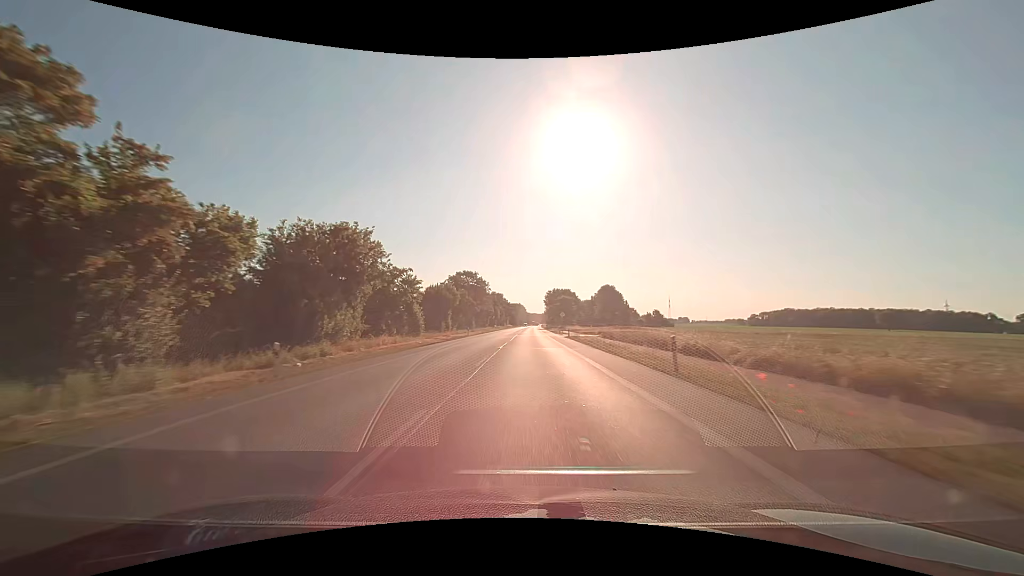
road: primary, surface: asphalt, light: Day
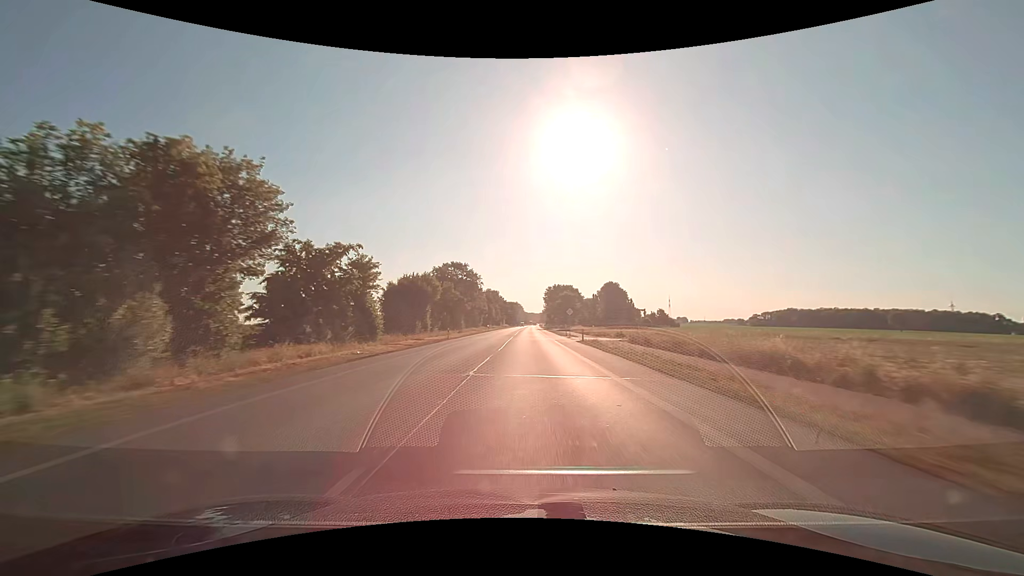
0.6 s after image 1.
(0.0, +14.9) m; 0°
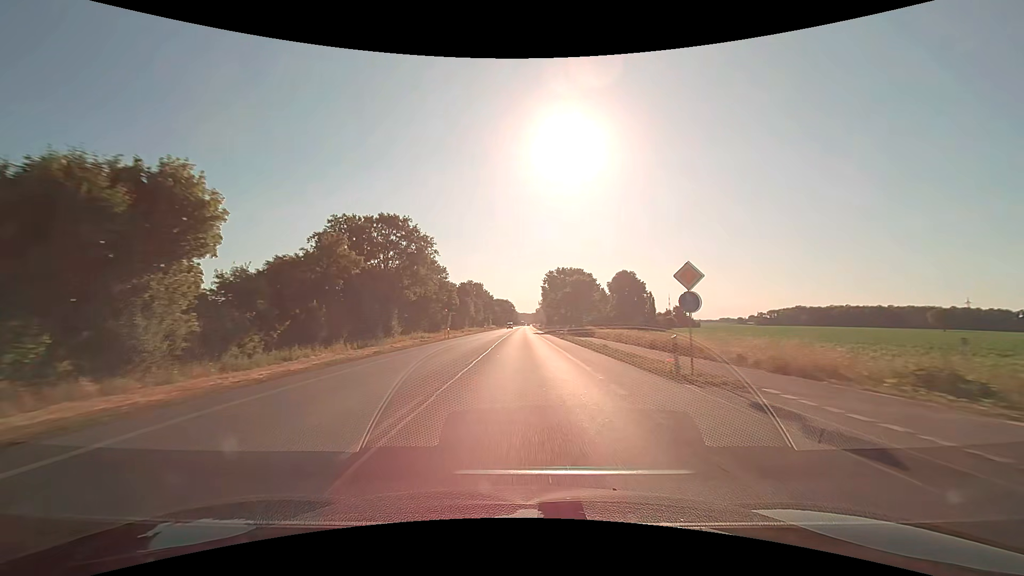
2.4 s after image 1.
(+0.6, +43.2) m; +1°
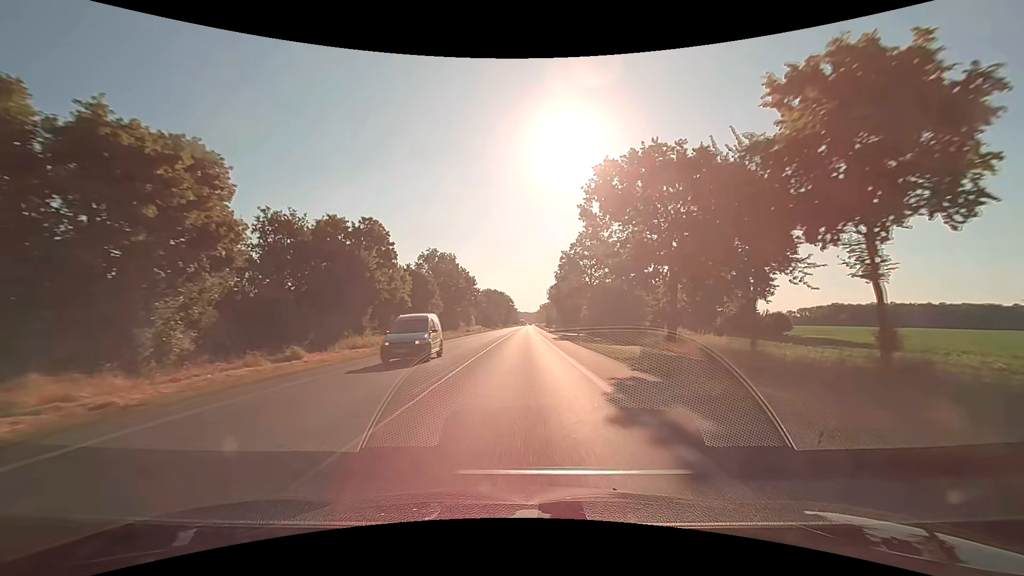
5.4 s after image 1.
(-0.1, +66.7) m; 0°
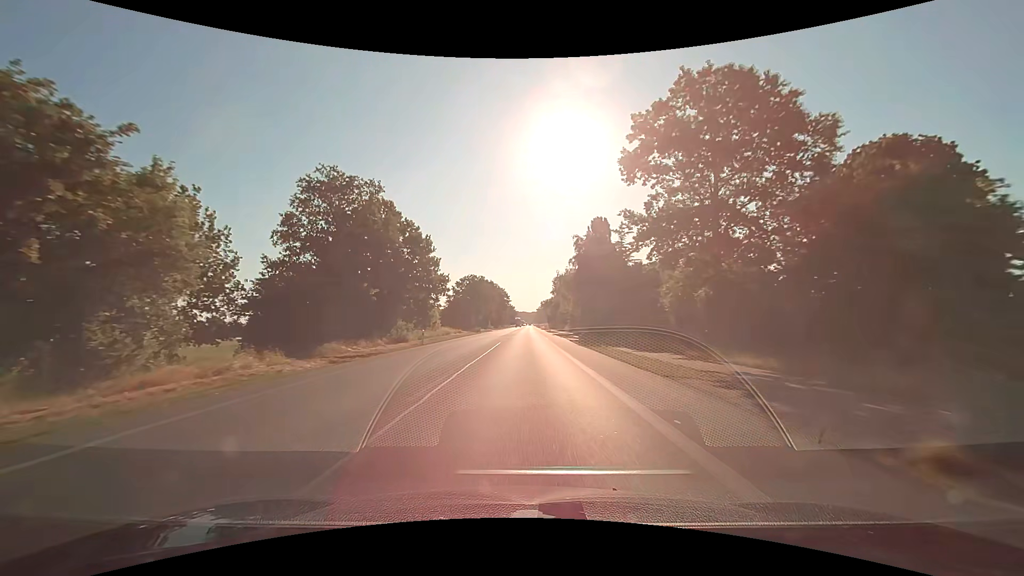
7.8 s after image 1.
(+0.1, +48.5) m; 0°
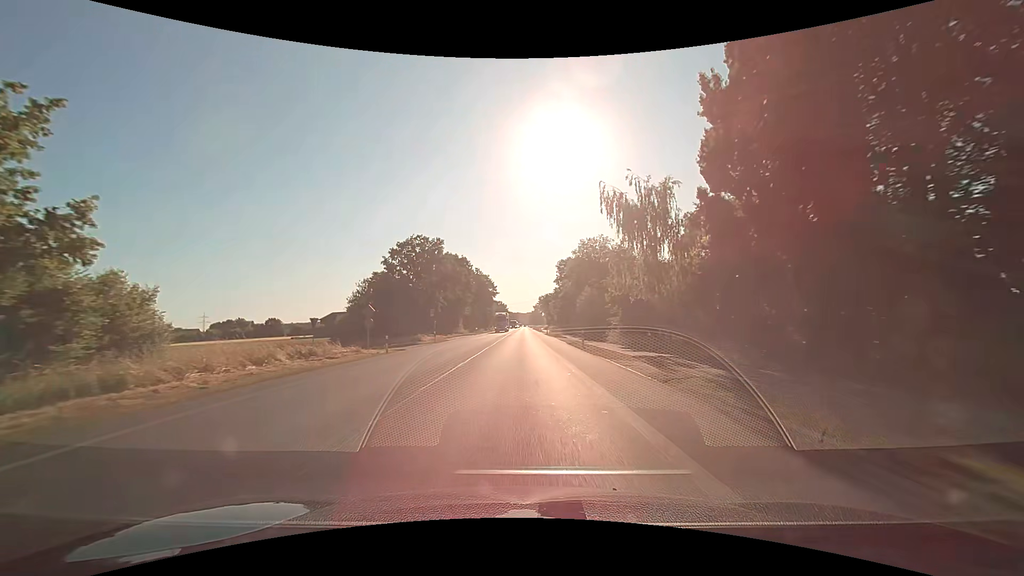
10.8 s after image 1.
(+0.5, +56.4) m; +1°
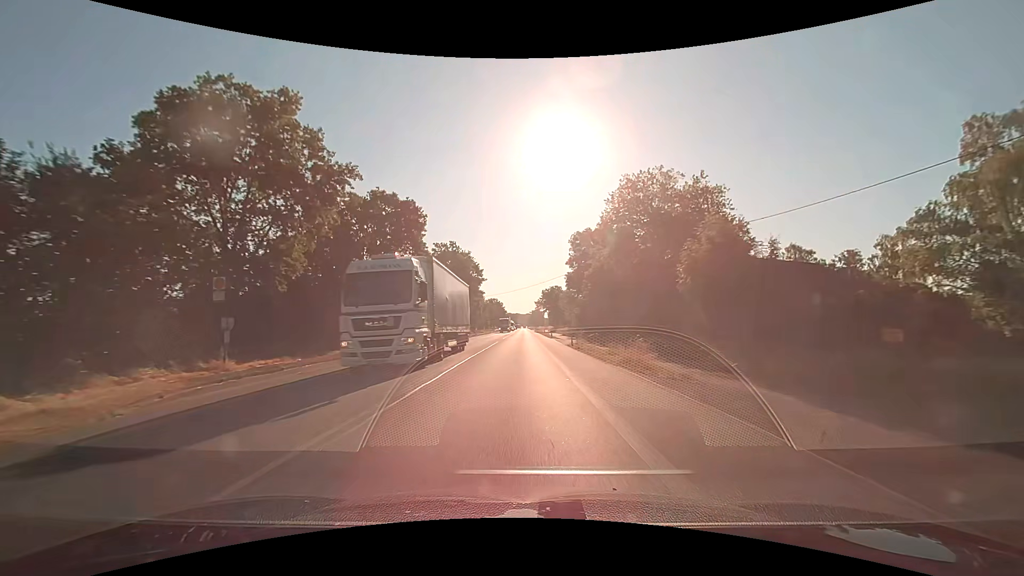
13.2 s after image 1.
(-0.1, +43.8) m; 0°
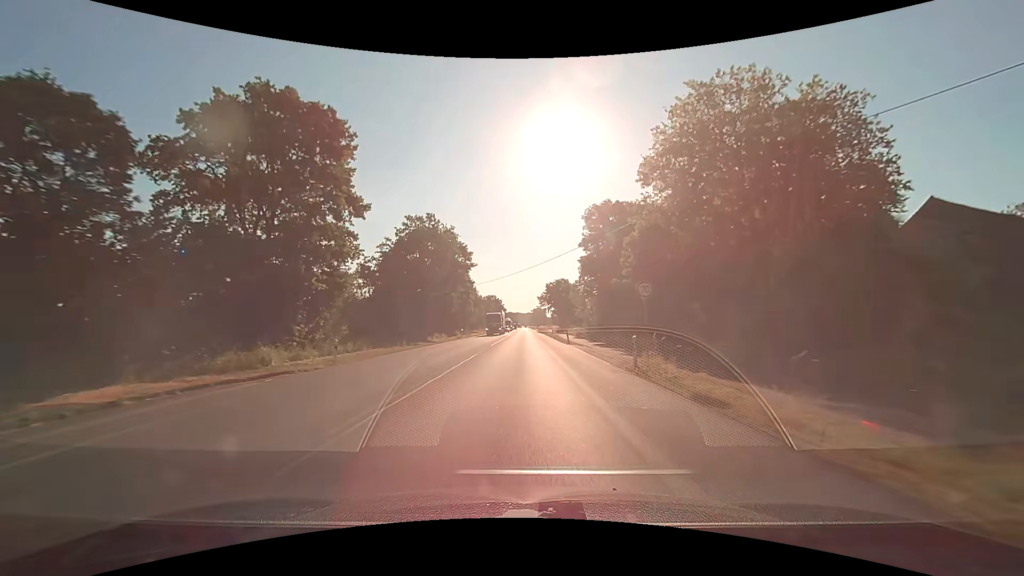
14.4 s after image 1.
(-0.1, +21.7) m; 0°
(0, +10) (0, +20) (0, +30) (0, +40) (0, +50) (0, +60) (0, +70) (0, +80) (0, +90) (0, +100) m
